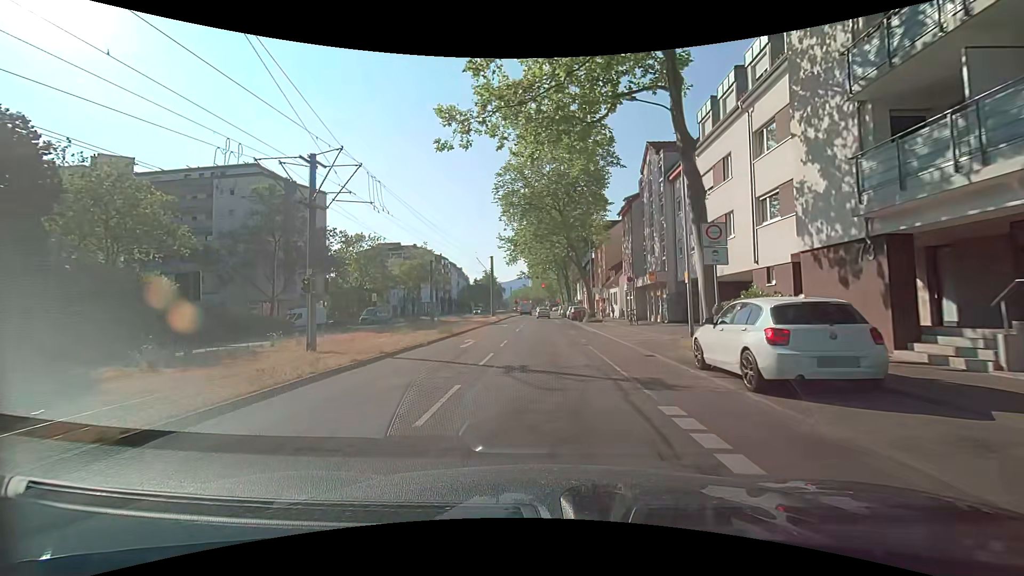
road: tertiary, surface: asphalt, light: Day
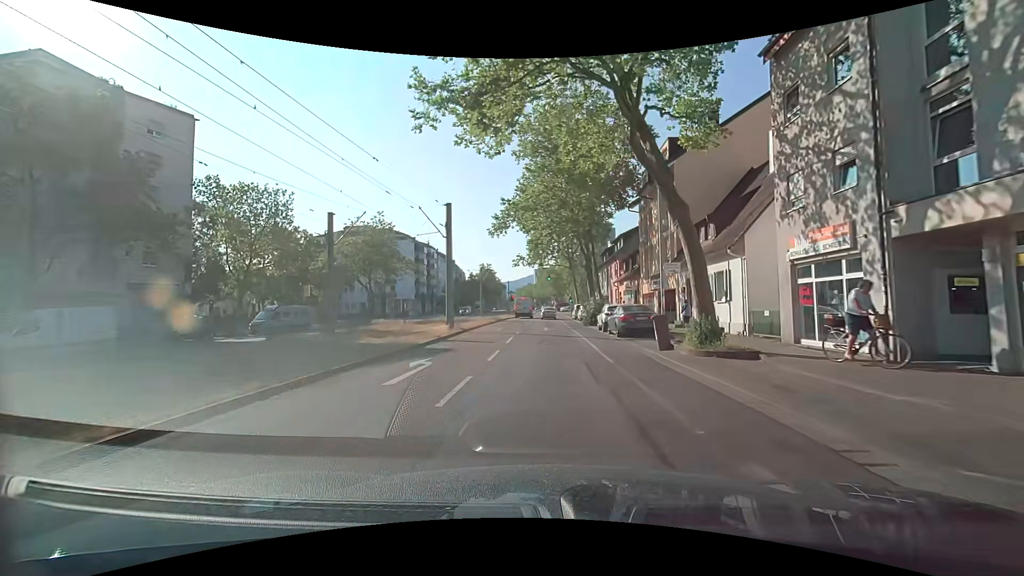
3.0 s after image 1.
(+0.1, +29.1) m; 0°
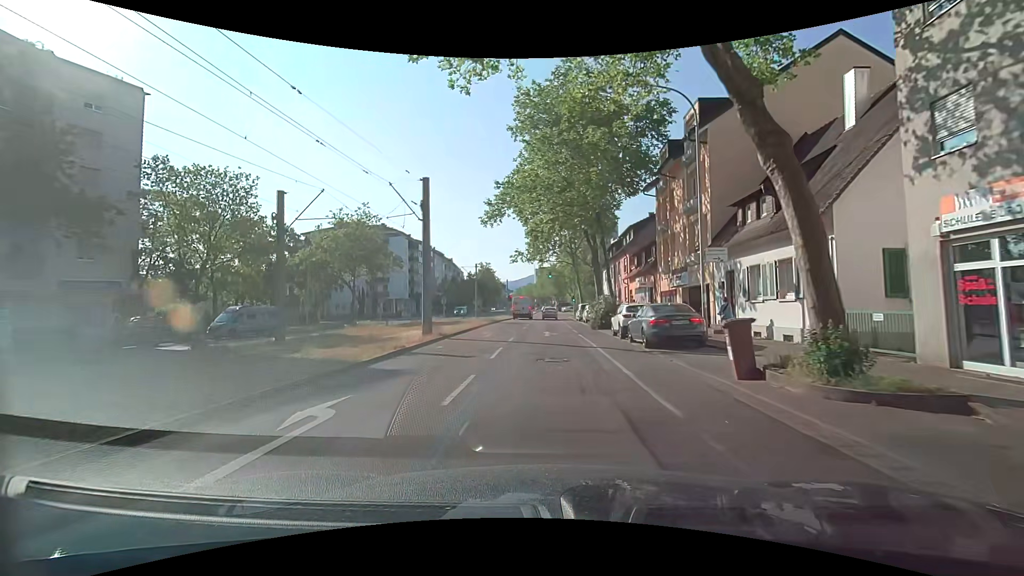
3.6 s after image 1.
(0.0, +5.8) m; 0°
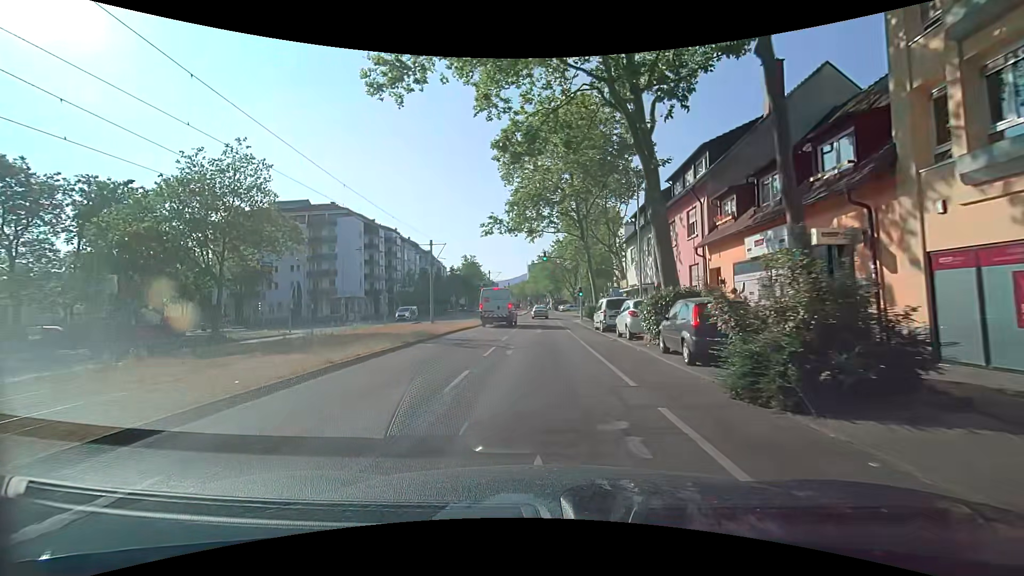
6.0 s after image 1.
(+0.2, +23.6) m; 0°
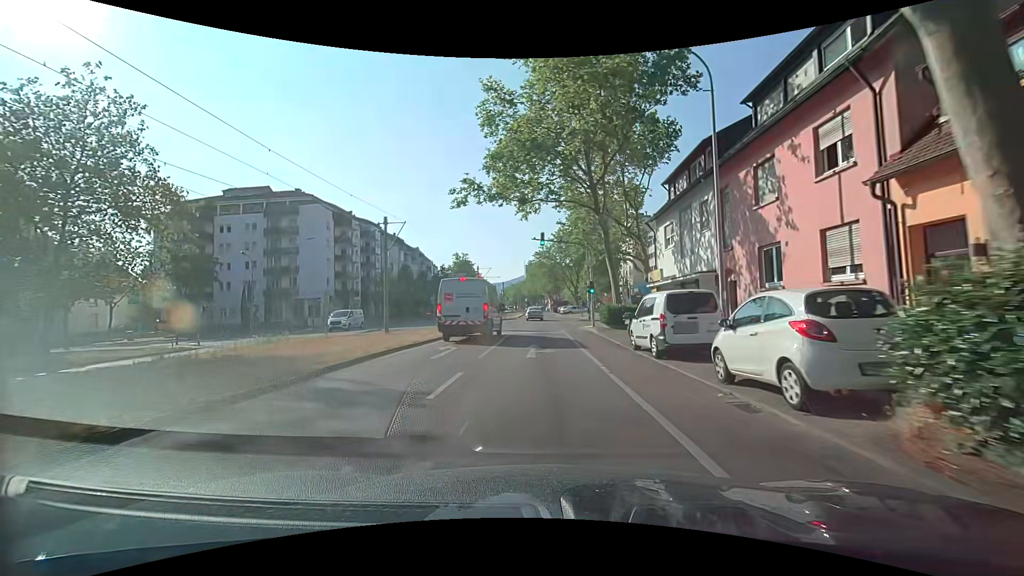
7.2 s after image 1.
(+0.3, +12.2) m; +1°
(0, +10) (0, +20) (0, +30) (0, +40) (-1, +50) (-1, +60) (-1, +70) (-2, +80) (-2, +90) (-2, +100) m
